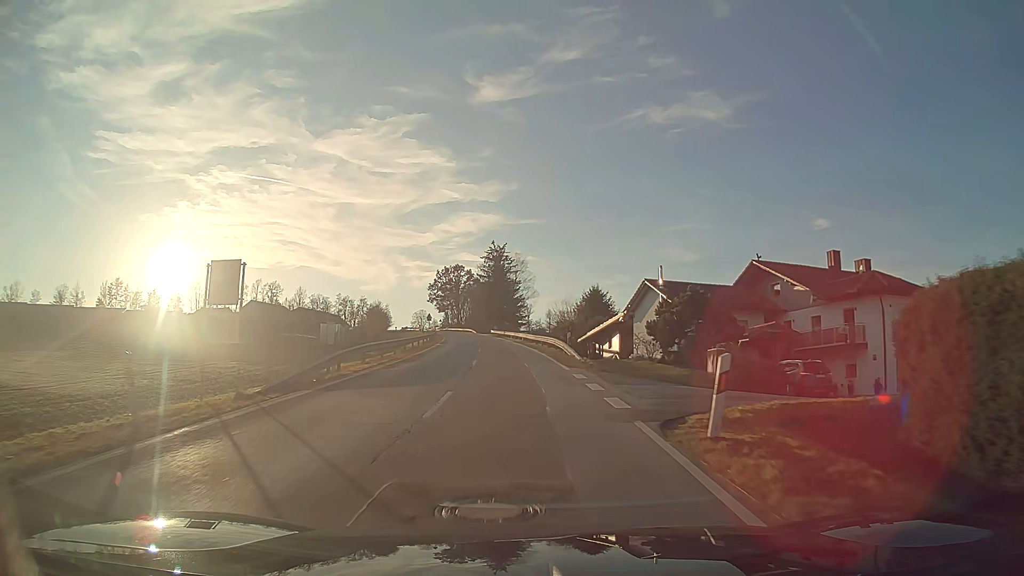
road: tertiary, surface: asphalt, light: Day
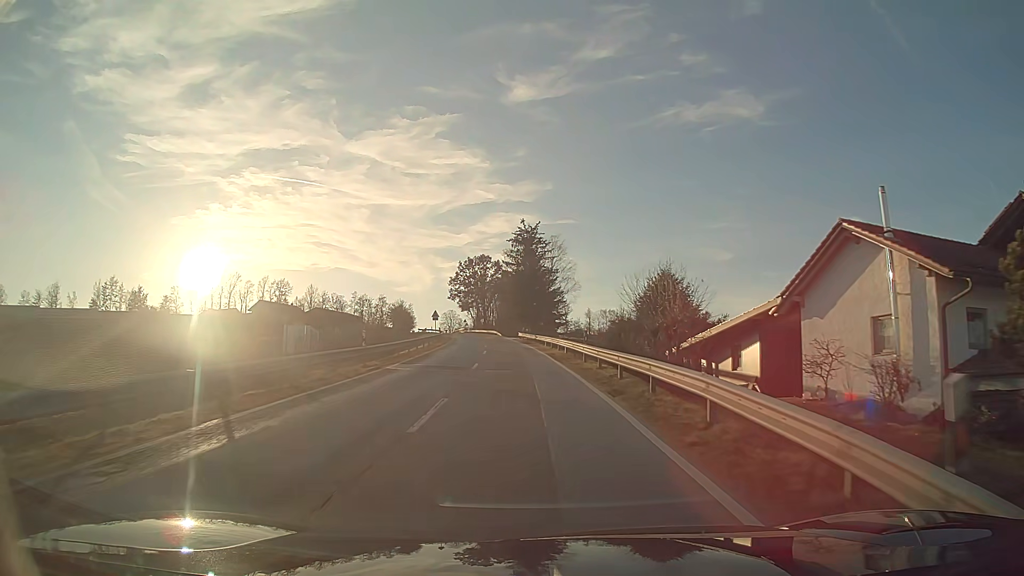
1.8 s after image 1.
(-0.7, +25.5) m; -3°
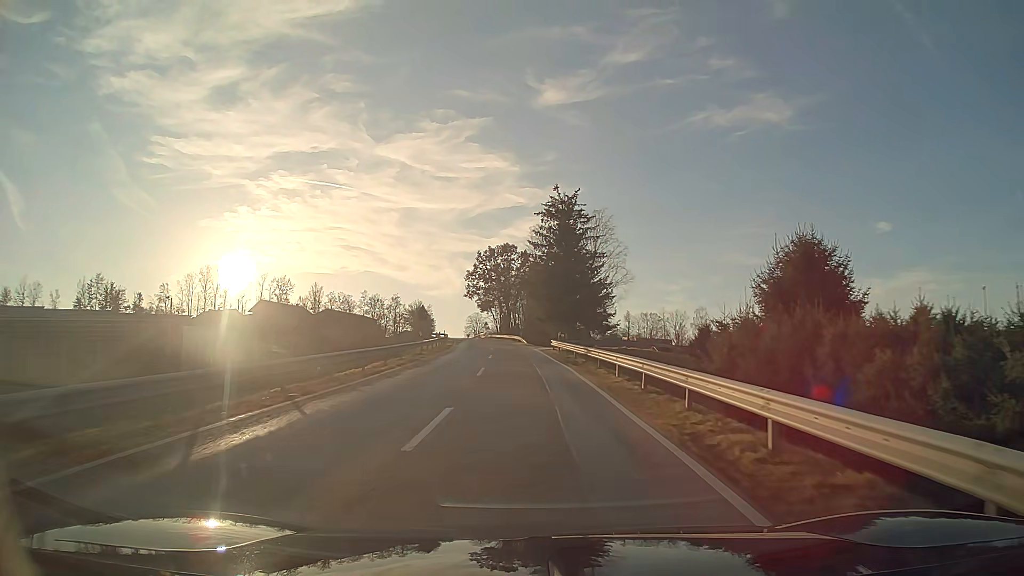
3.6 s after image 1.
(-0.6, +25.7) m; -2°
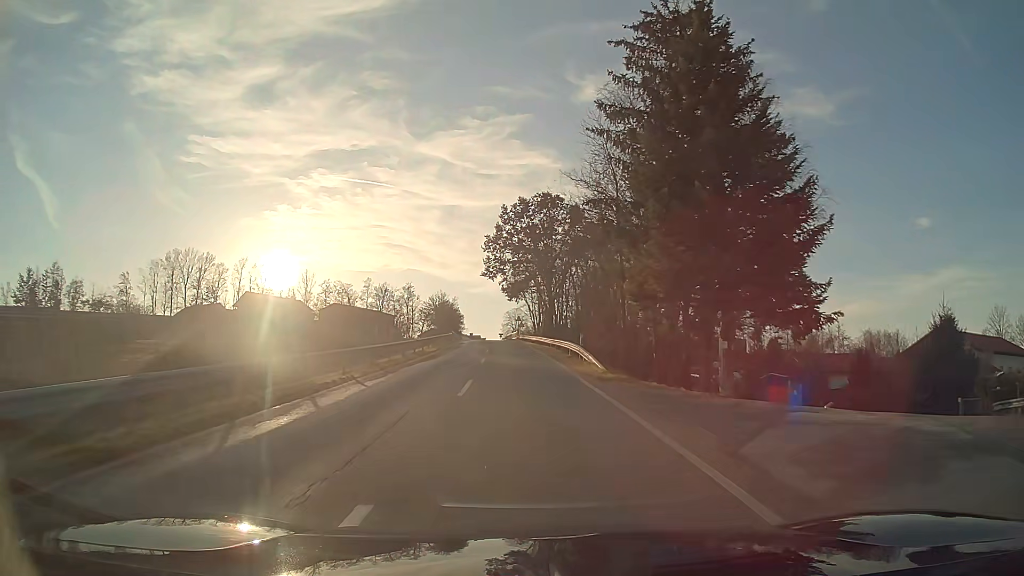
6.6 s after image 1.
(-1.4, +43.2) m; -4°
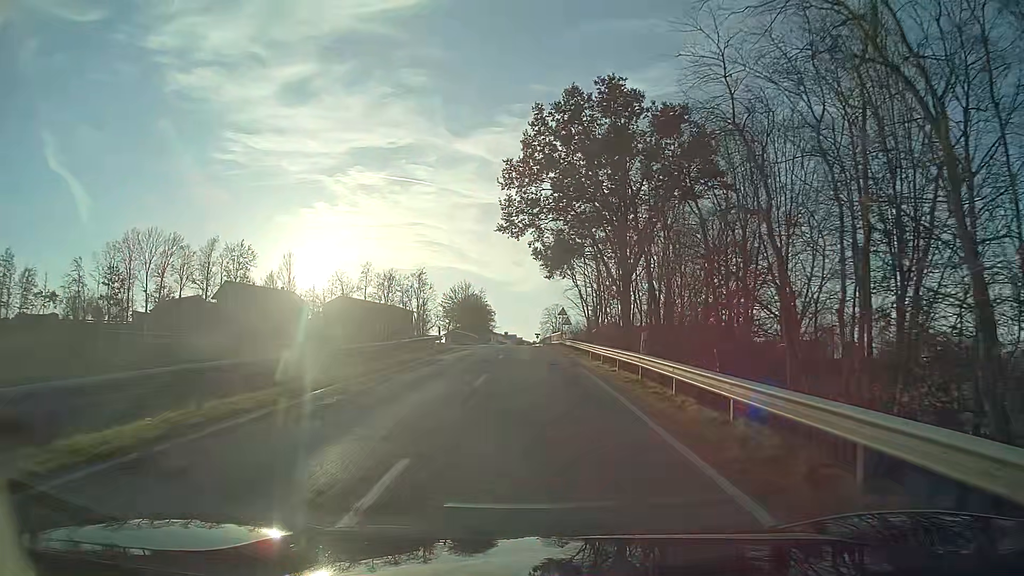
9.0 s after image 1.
(-1.0, +35.0) m; -3°
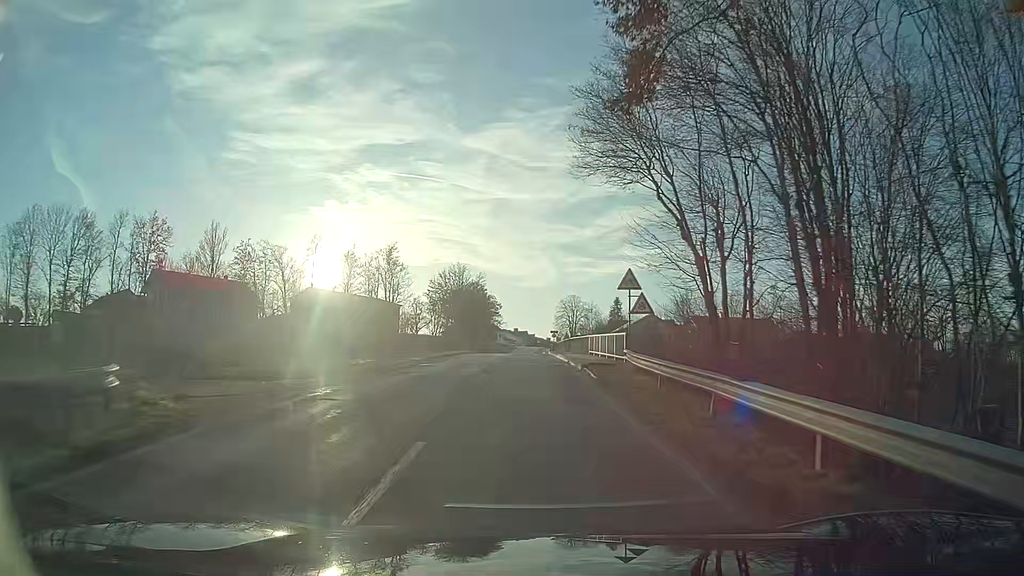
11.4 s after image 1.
(-0.3, +35.7) m; -1°
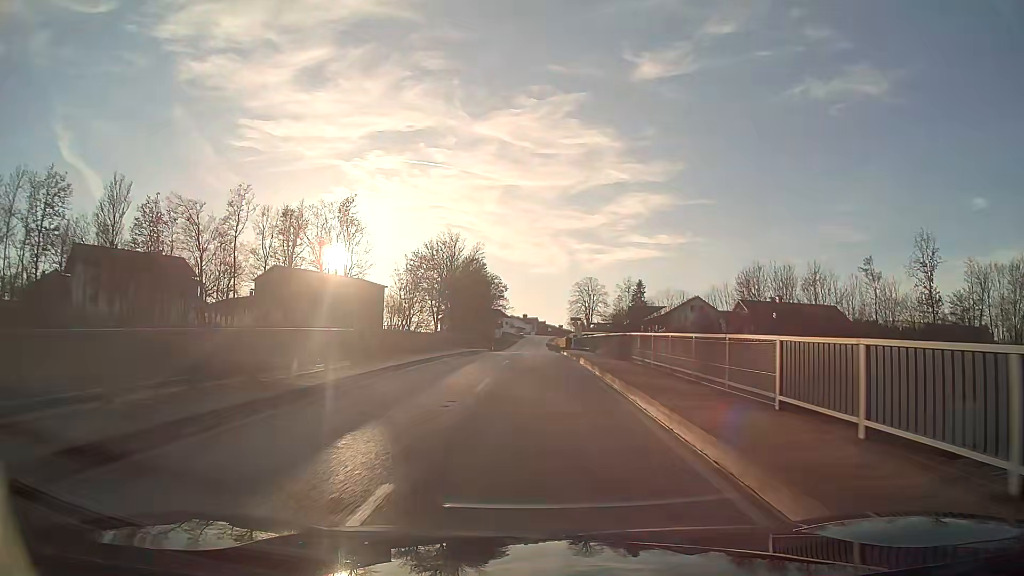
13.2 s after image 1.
(-0.5, +26.7) m; -1°
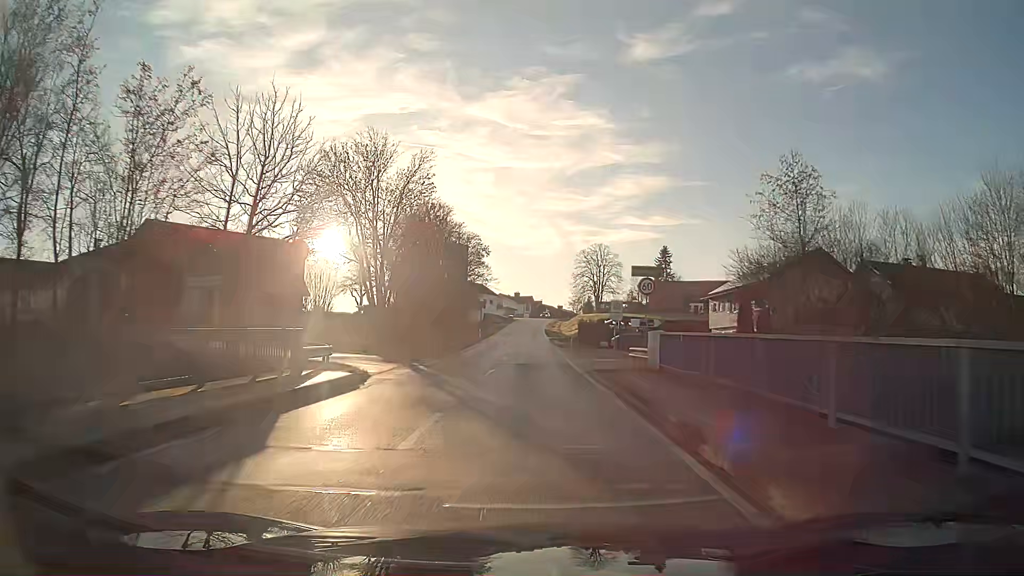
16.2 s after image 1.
(+0.8, +43.8) m; +1°
